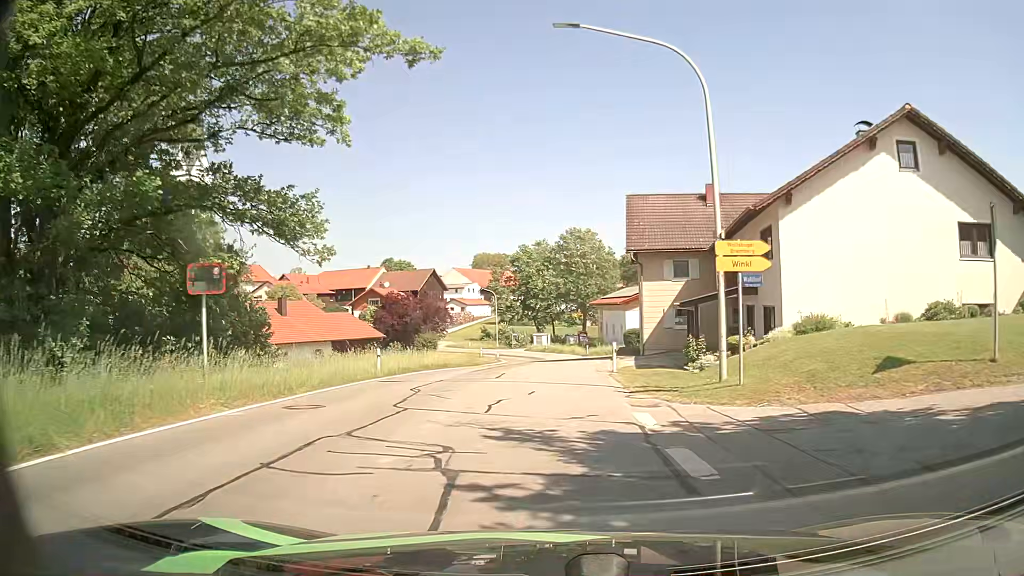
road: tertiary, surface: asphalt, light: Day
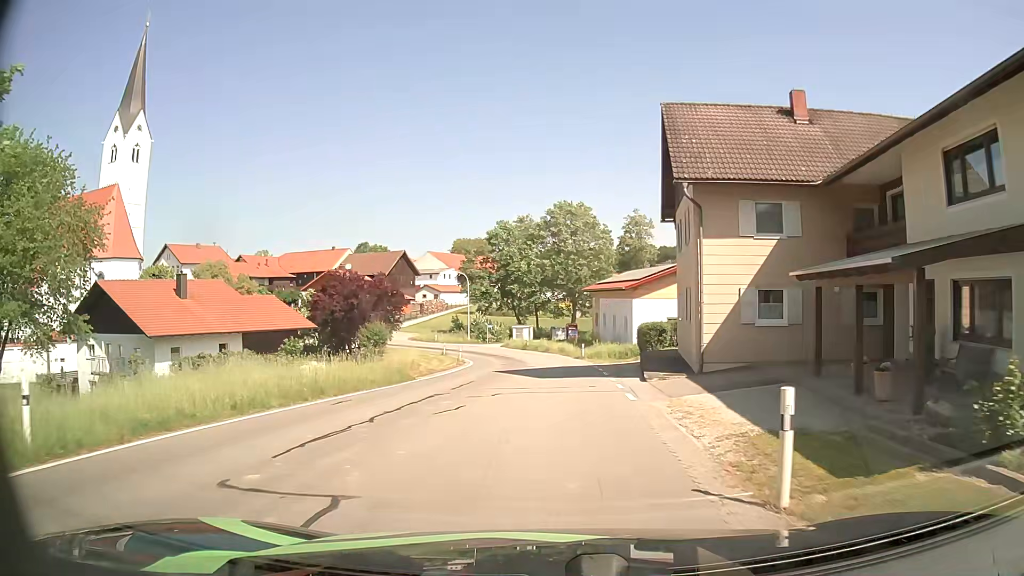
(+0.2, +15.7) m; +1°
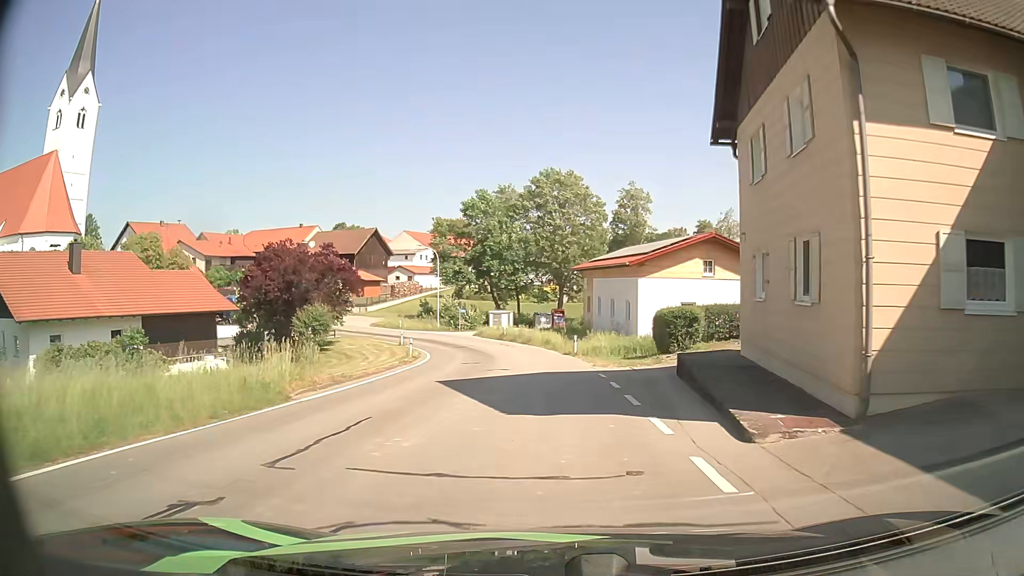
(+0.2, +10.8) m; +2°
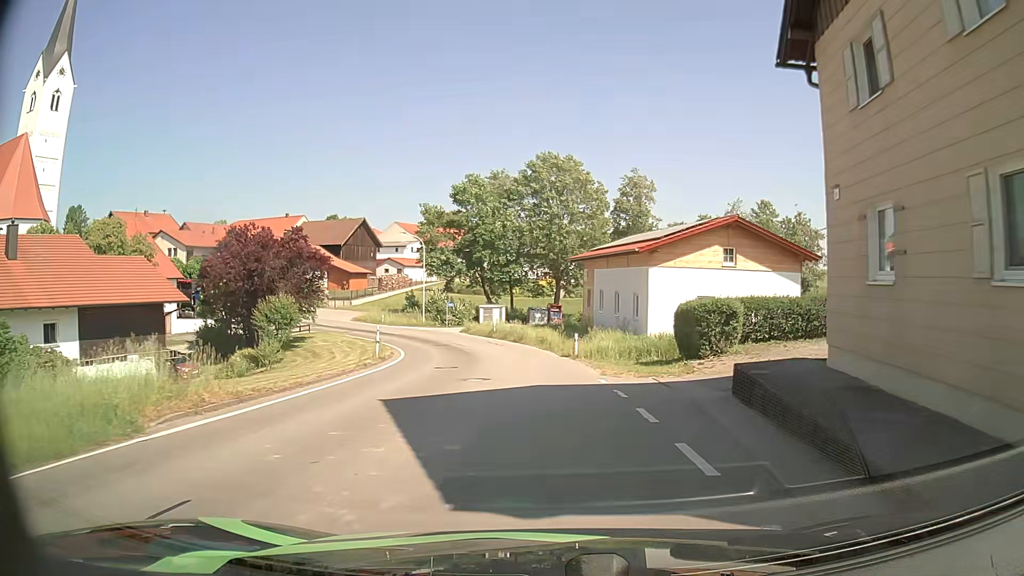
(0.0, +5.5) m; 0°
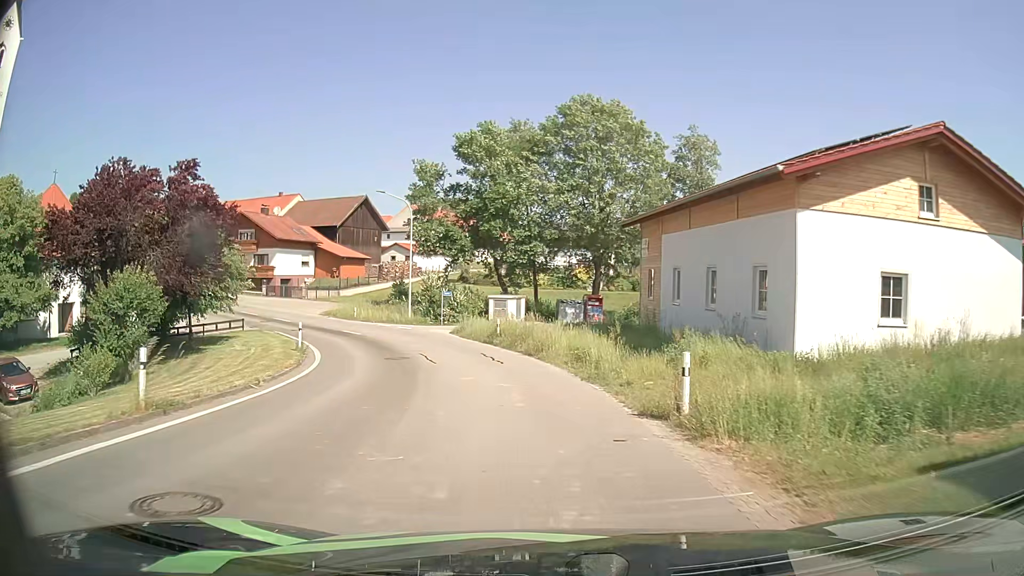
(-0.2, +17.3) m; -2°
